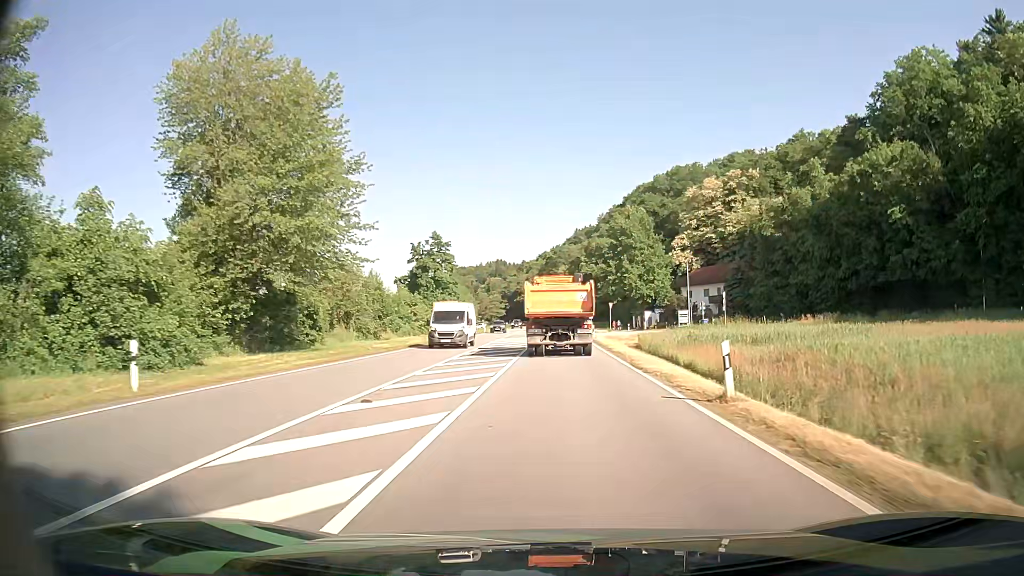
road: primary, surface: asphalt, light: Day
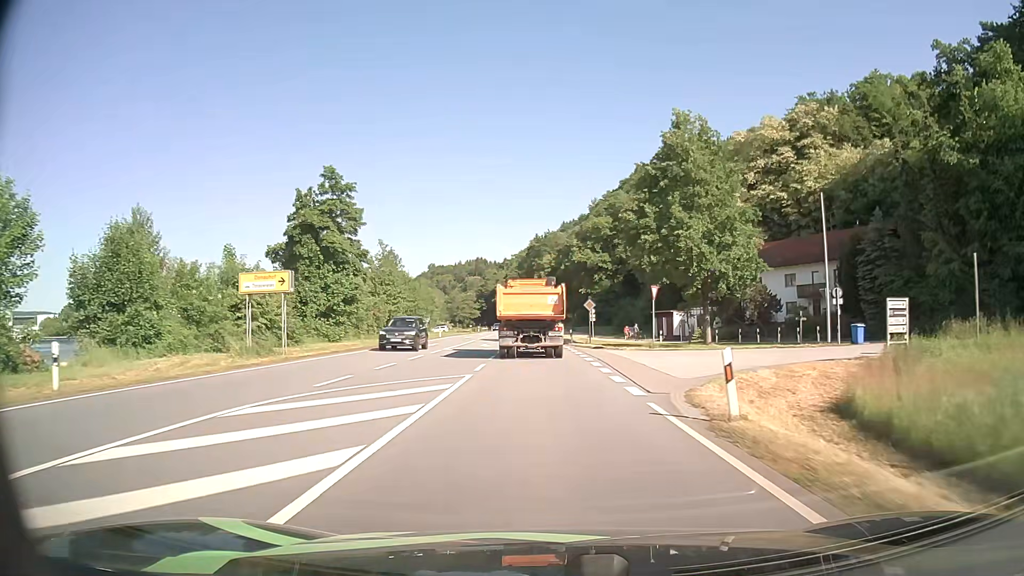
(+0.7, +42.9) m; +1°
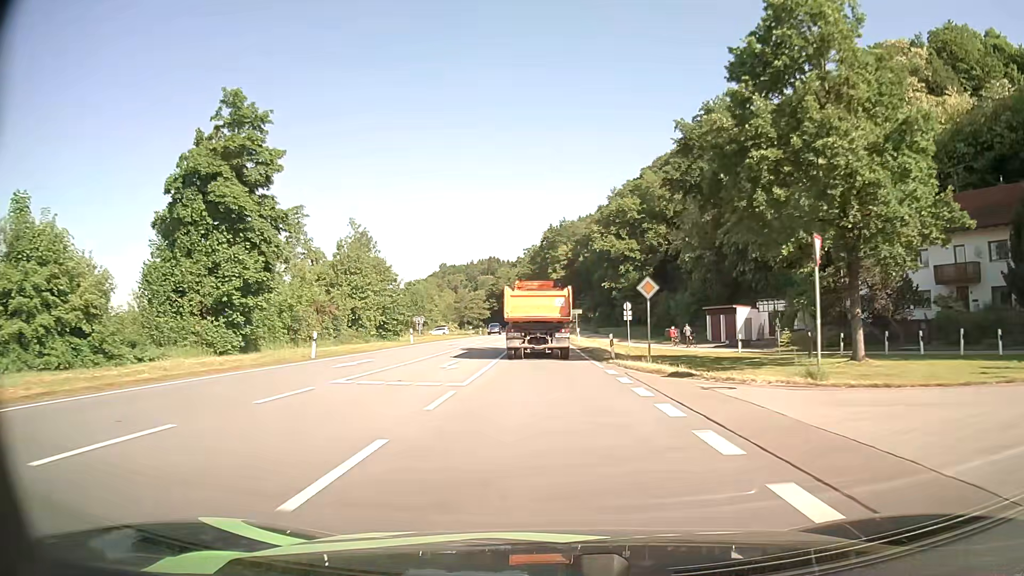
(-0.2, +21.2) m; -1°
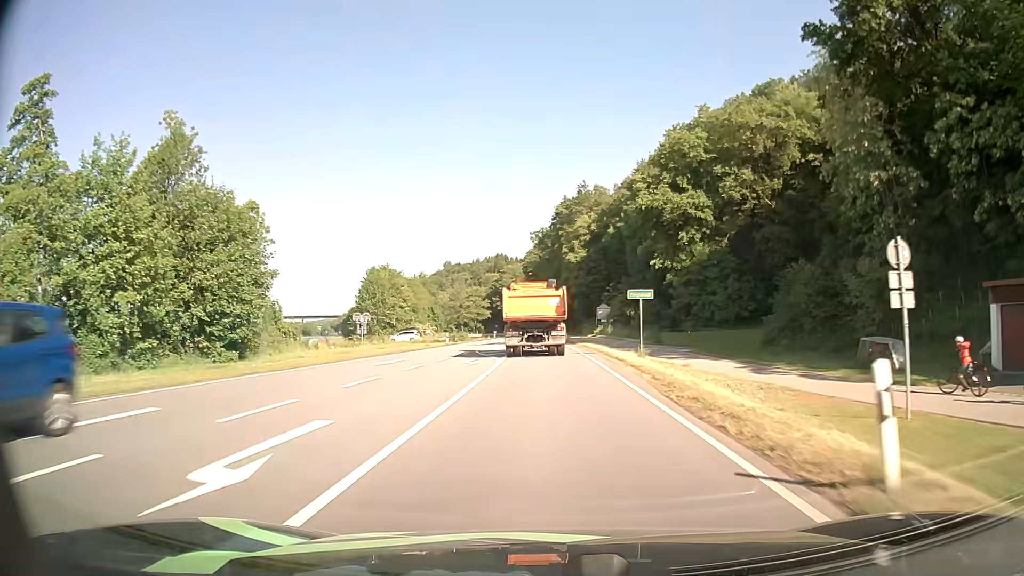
(-0.5, +41.8) m; -1°
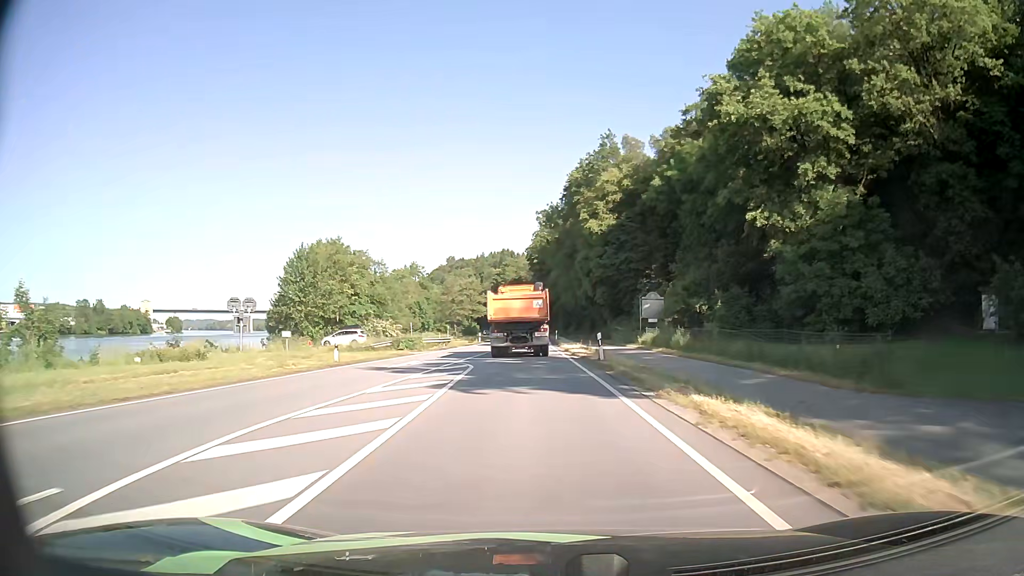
(-0.2, +31.4) m; -1°
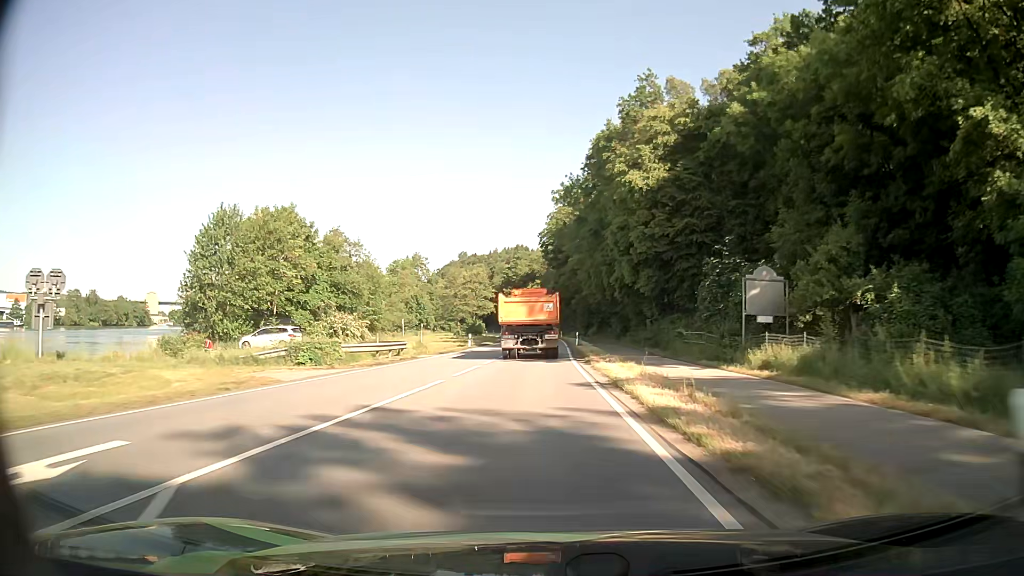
(-0.2, +20.9) m; -1°
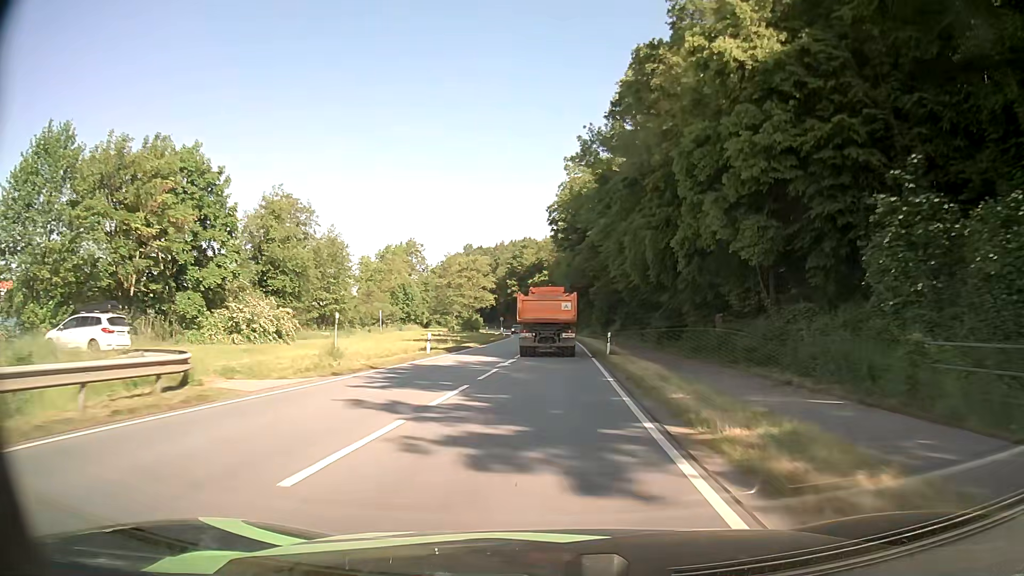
(-0.2, +21.1) m; -1°
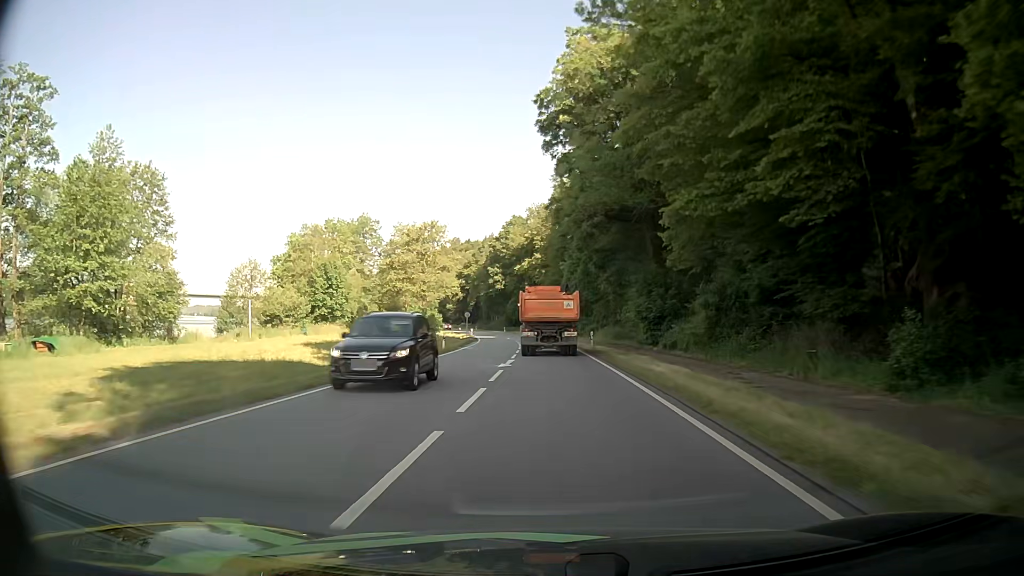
(+0.4, +43.1) m; 0°
(0, +10) (0, +20) (0, +30) (0, +40) (0, +50) (-1, +60) (-1, +70) (-2, +80) (-4, +90) (-5, +100) m
